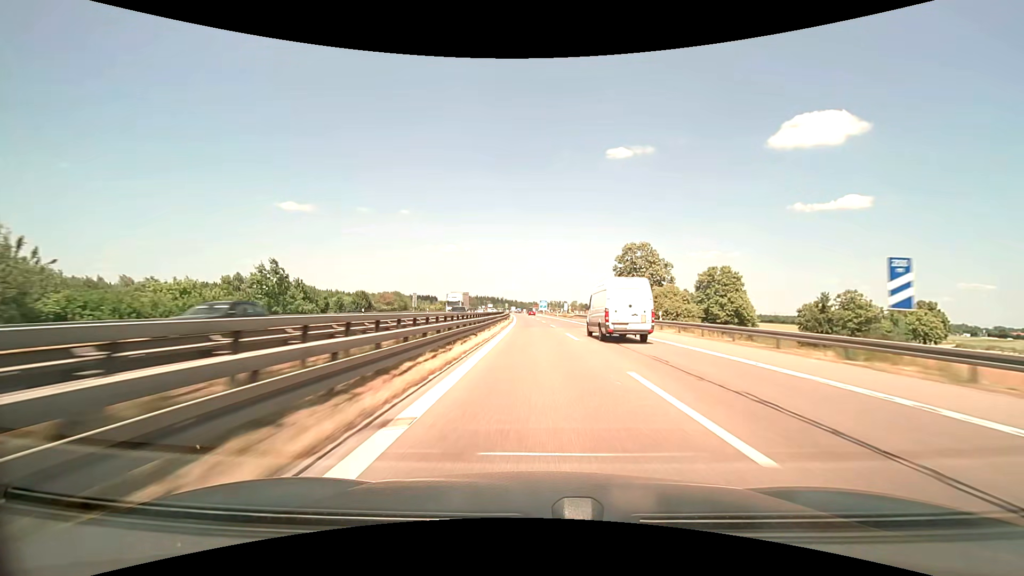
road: motorway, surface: asphalt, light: Day
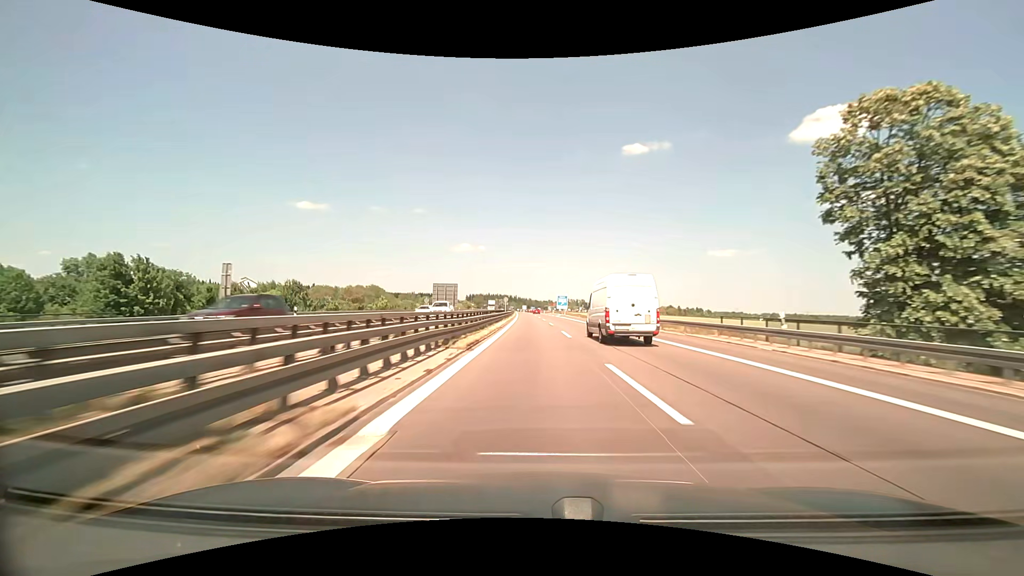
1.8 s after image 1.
(-0.6, +52.5) m; -2°
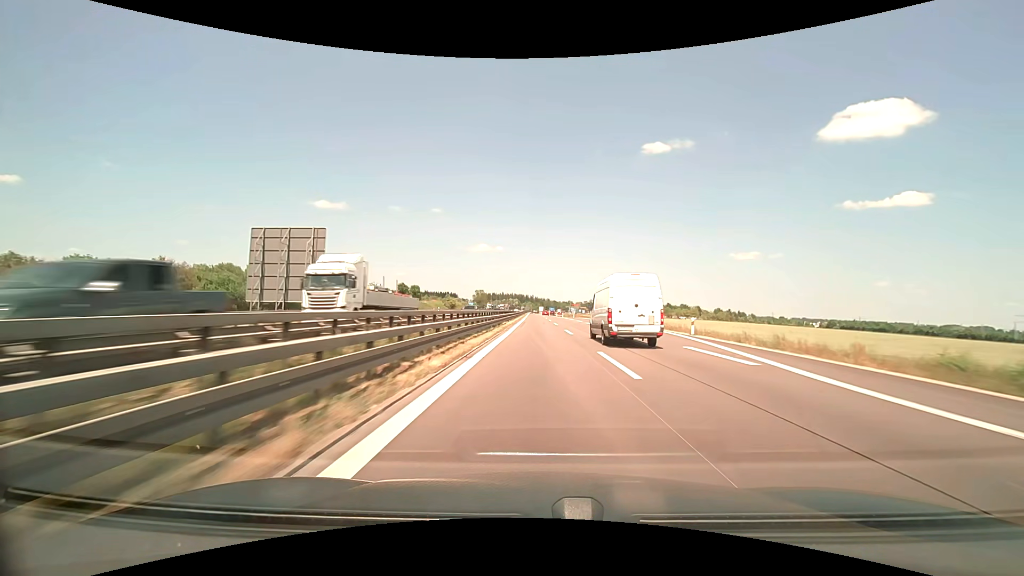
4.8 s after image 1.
(-1.8, +86.4) m; -2°
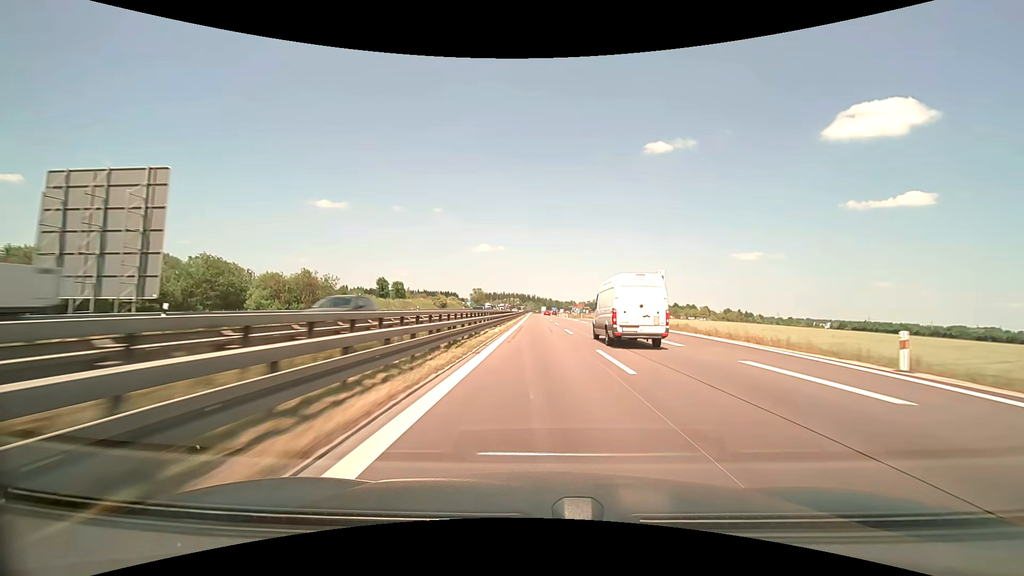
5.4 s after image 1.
(0.0, +17.3) m; 0°
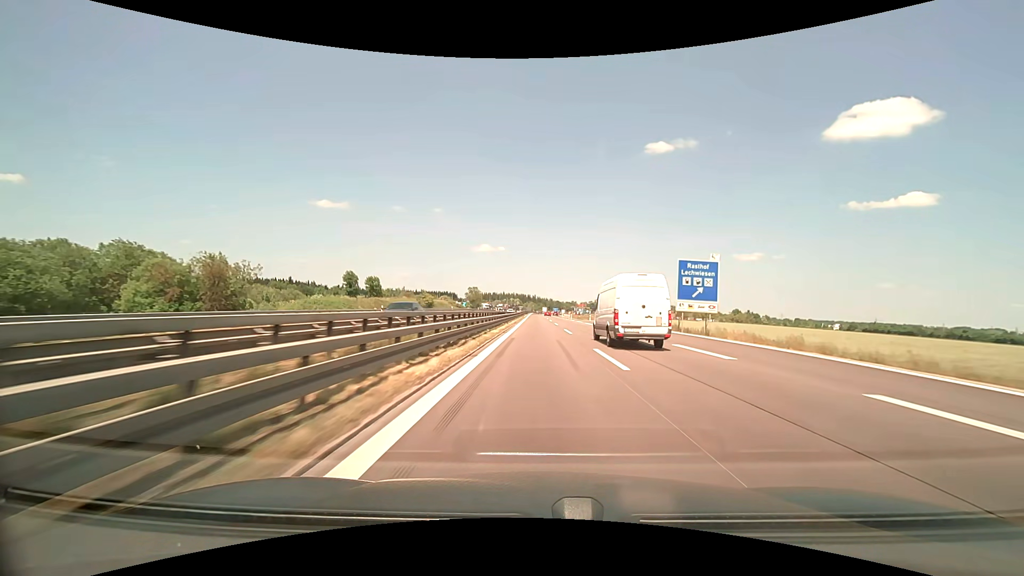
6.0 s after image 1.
(-0.1, +17.3) m; 0°
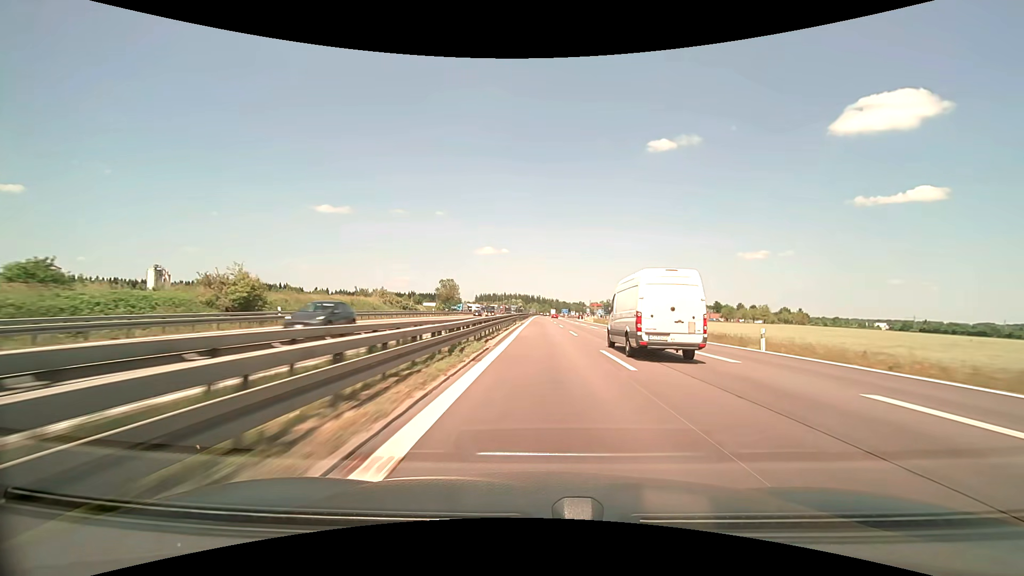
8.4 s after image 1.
(-0.1, +72.2) m; 0°
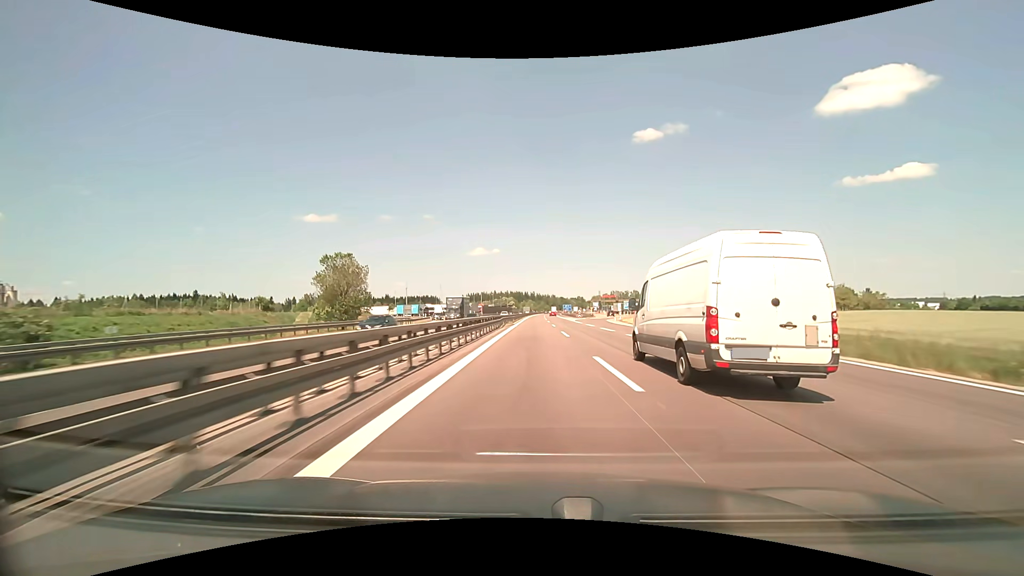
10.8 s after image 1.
(+0.6, +76.1) m; +1°
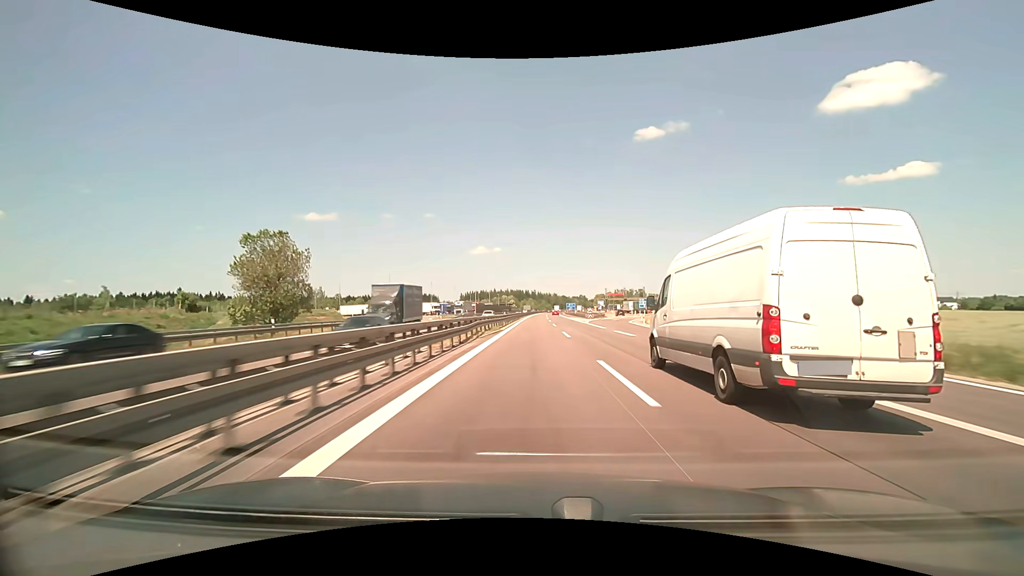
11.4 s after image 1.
(0.0, +19.4) m; 0°
(0, +10) (0, +20) (0, +30) (0, +40) (0, +50) (0, +60) (0, +70) (0, +80) (0, +90) (0, +100) m
